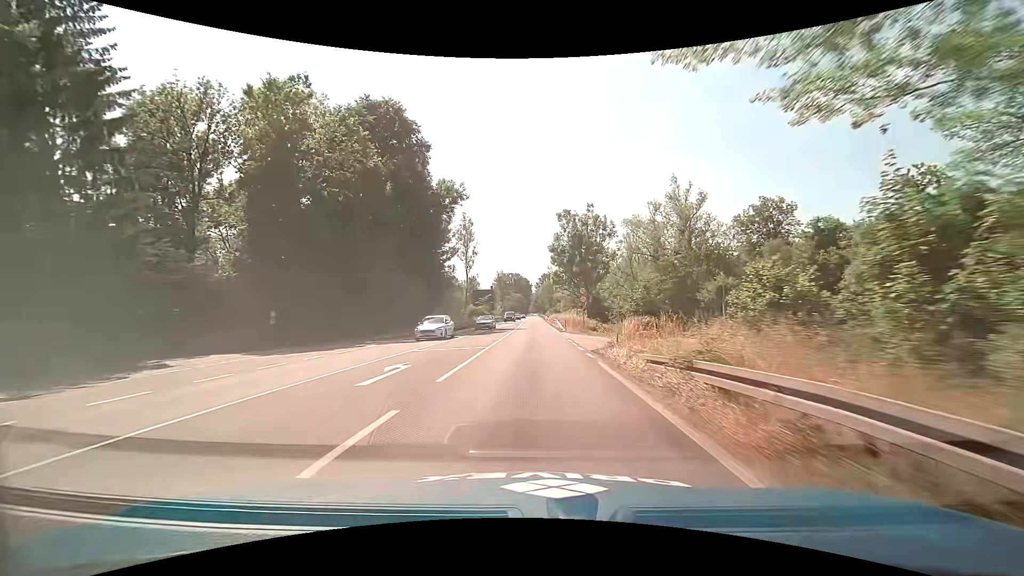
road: primary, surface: asphalt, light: Day
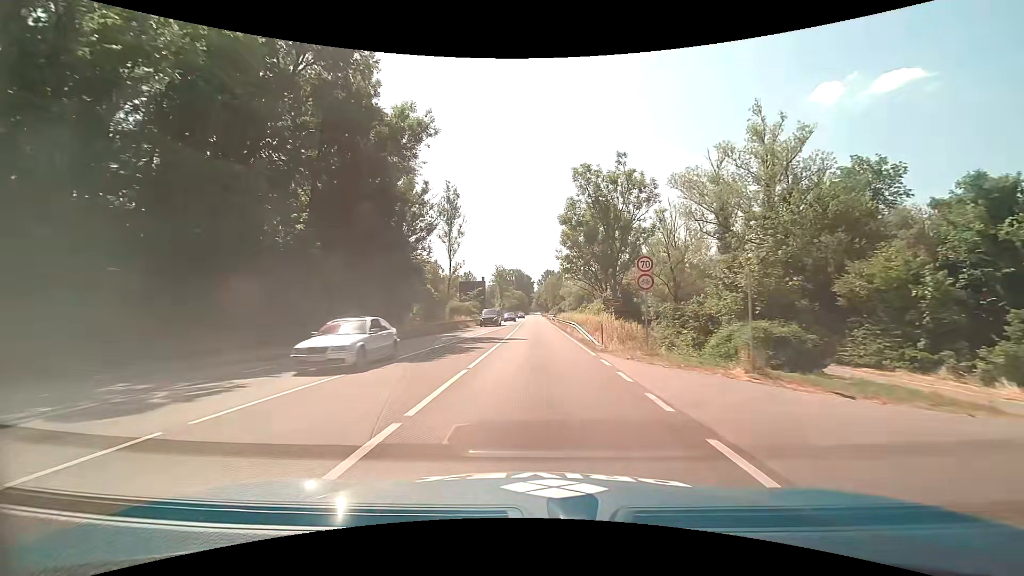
(-0.1, +20.3) m; 0°
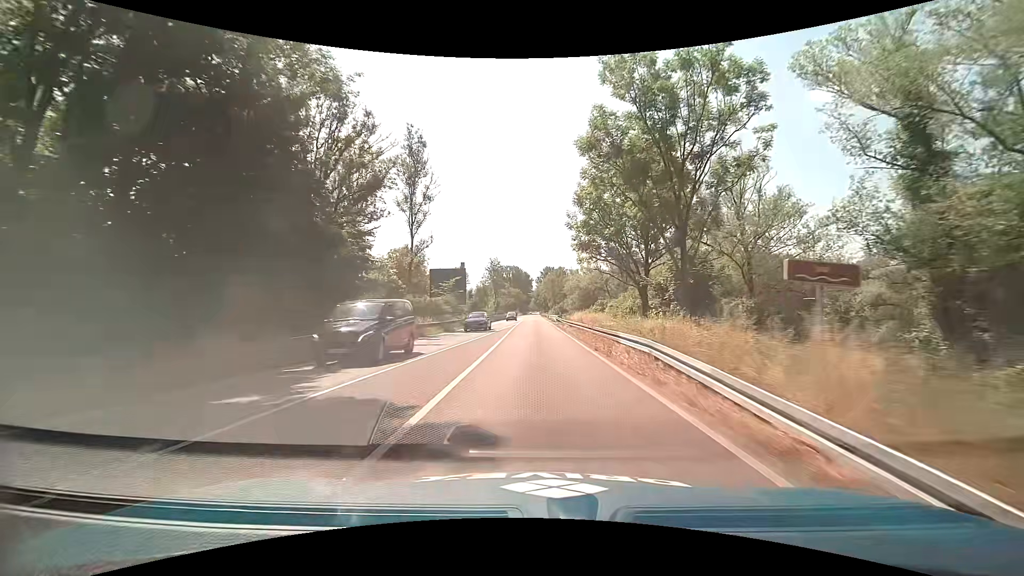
(0.0, +20.8) m; 0°
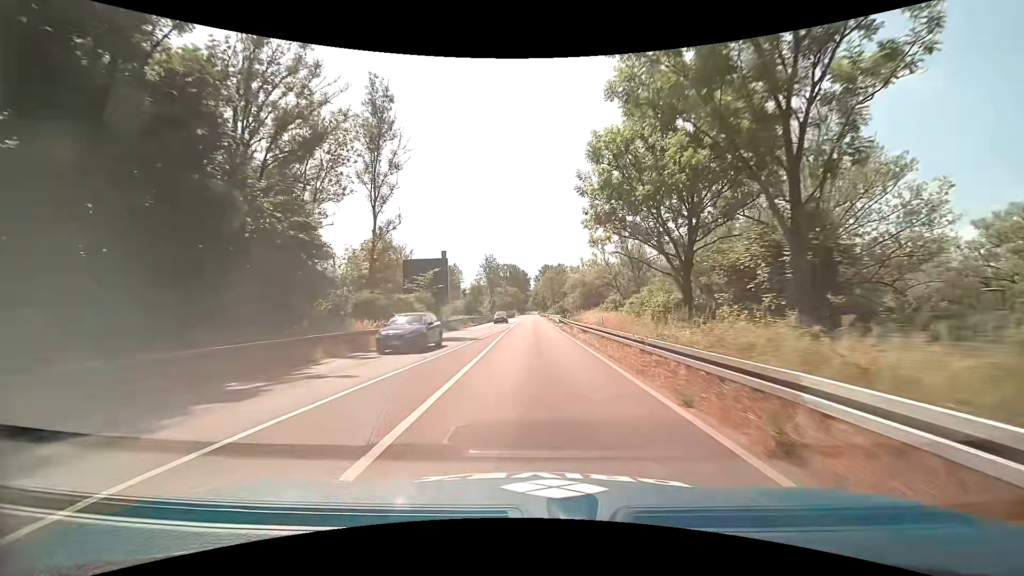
(0.0, +10.5) m; 0°
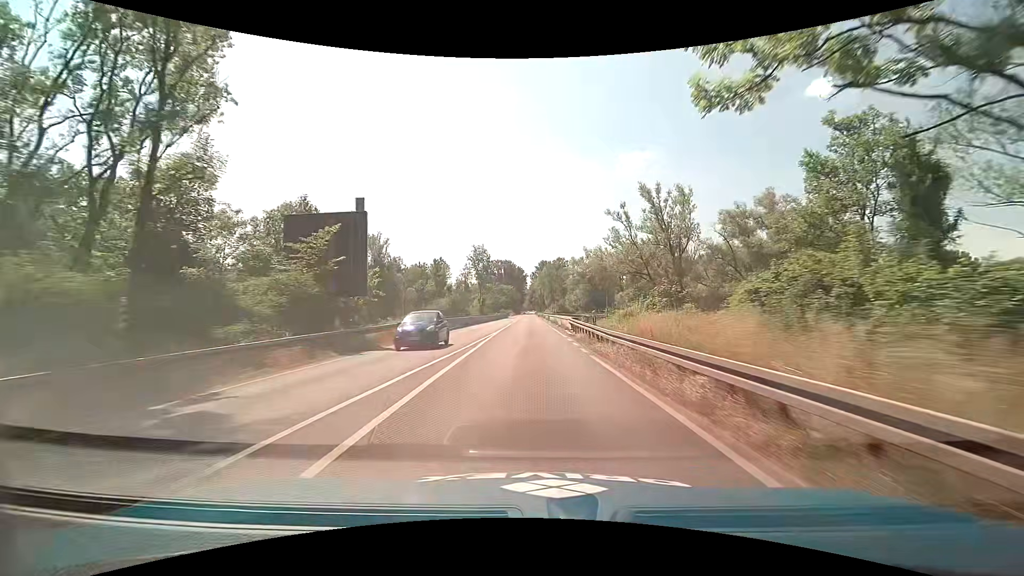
(+0.1, +20.9) m; 0°
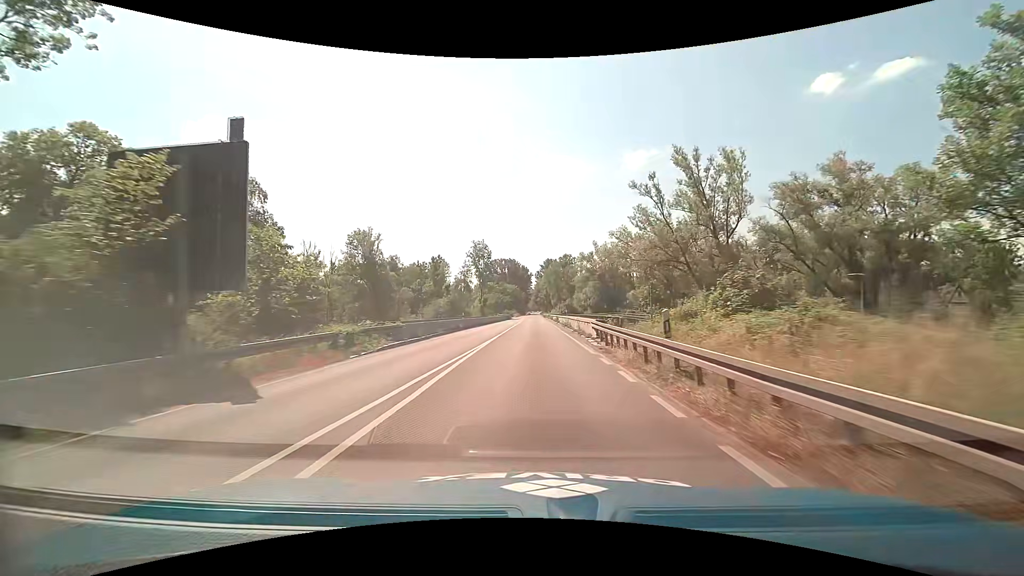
(+0.1, +10.4) m; 0°
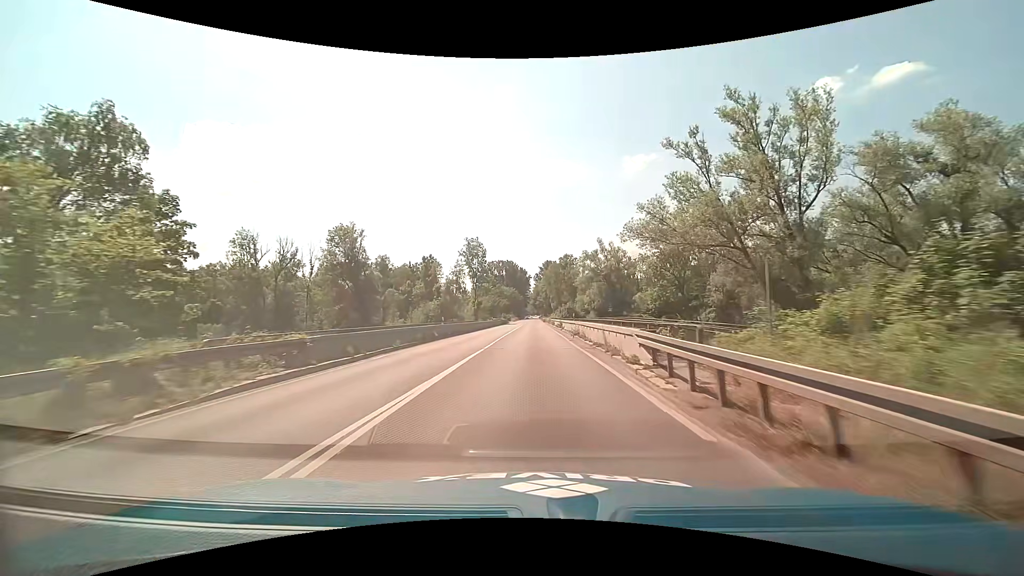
(0.0, +10.3) m; -1°
